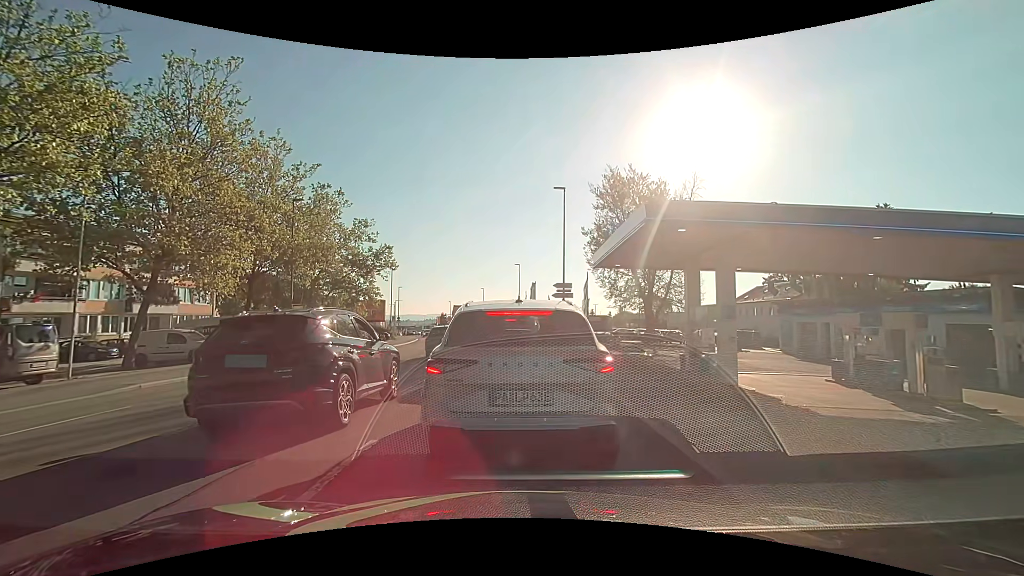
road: tertiary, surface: asphalt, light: Day
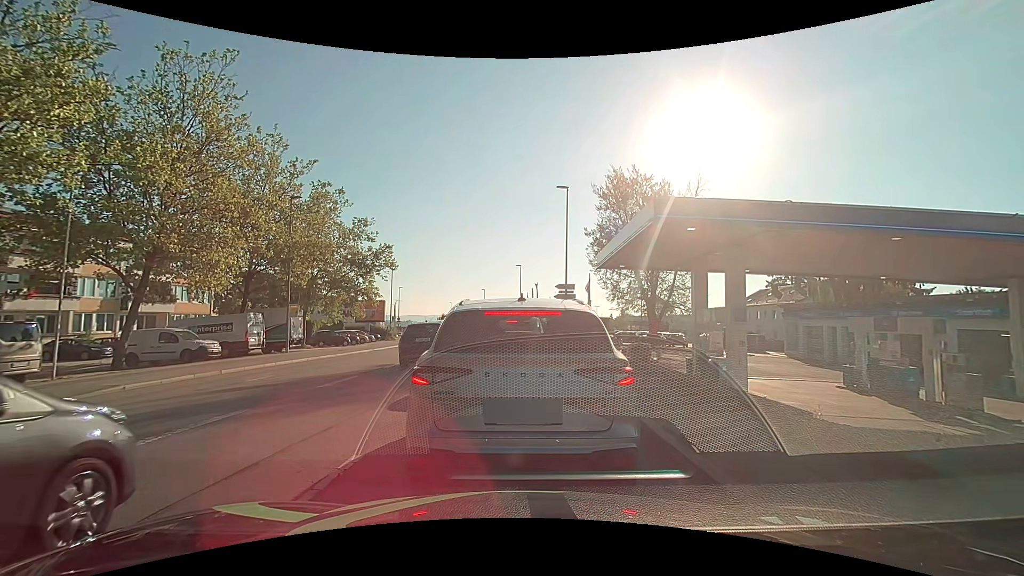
(0.0, +0.7) m; 0°
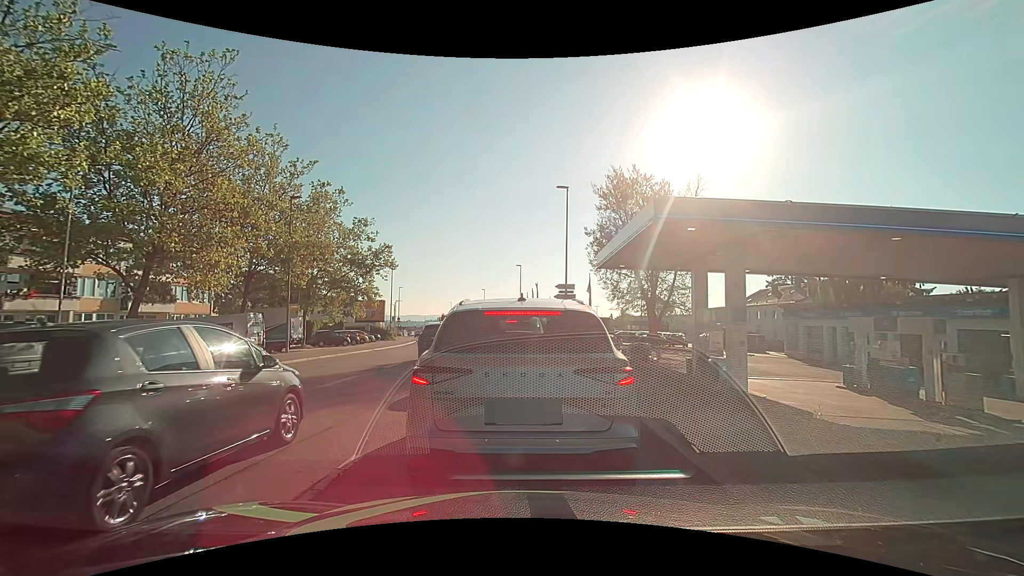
(0.0, 0.0) m; 0°
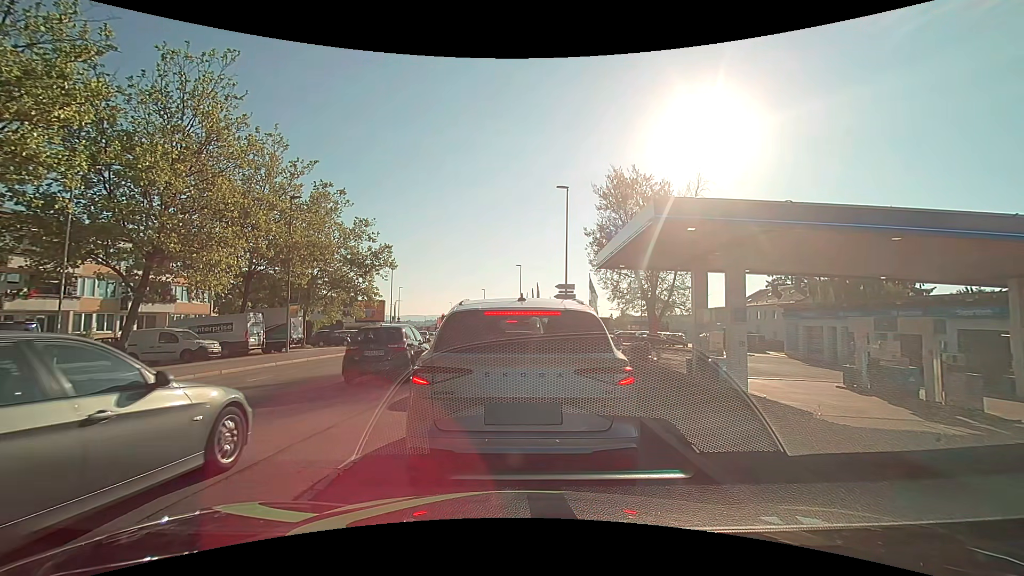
(0.0, 0.0) m; 0°
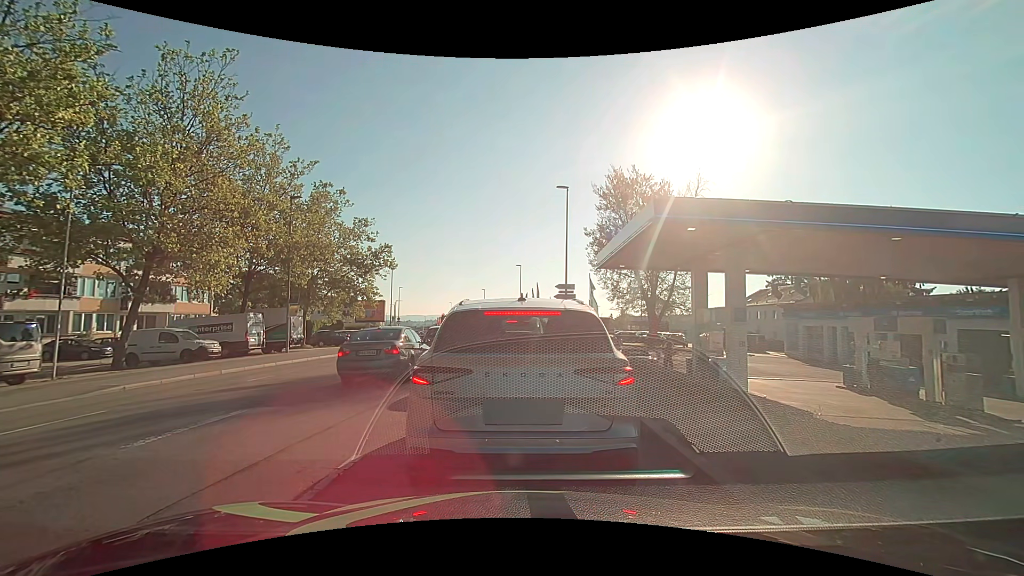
(0.0, 0.0) m; 0°
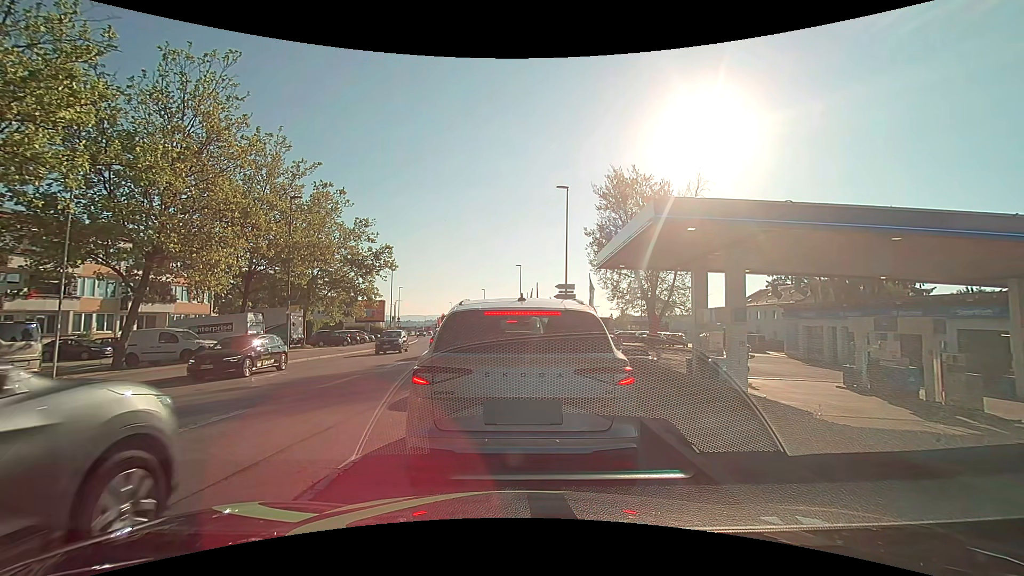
(0.0, 0.0) m; 0°
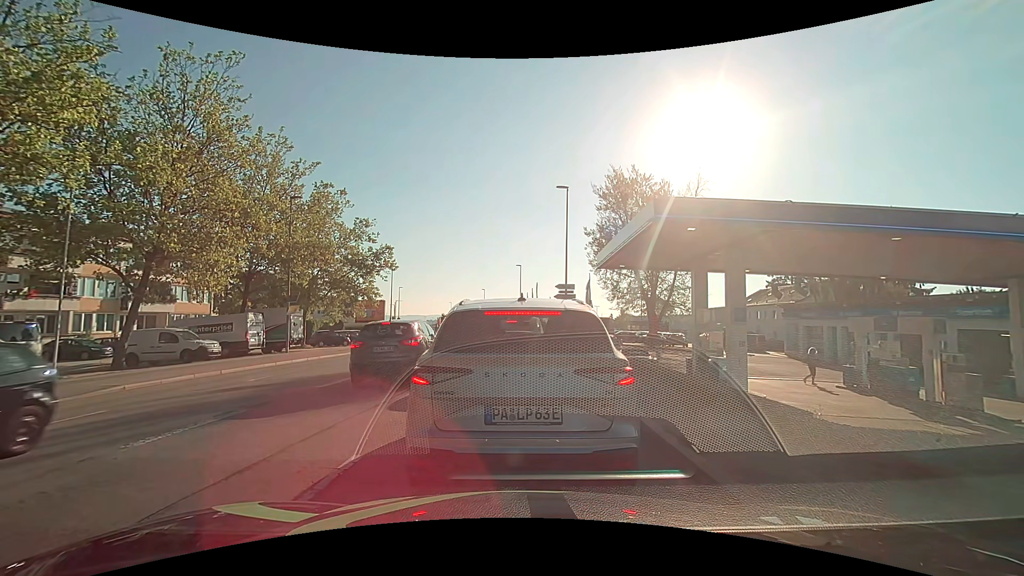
(0.0, 0.0) m; 0°
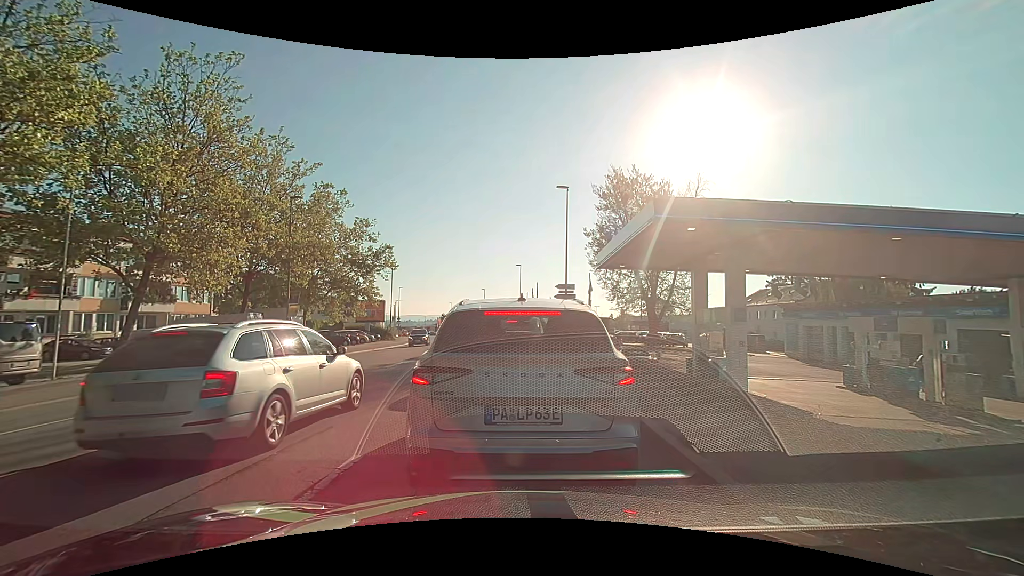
(0.0, 0.0) m; 0°
